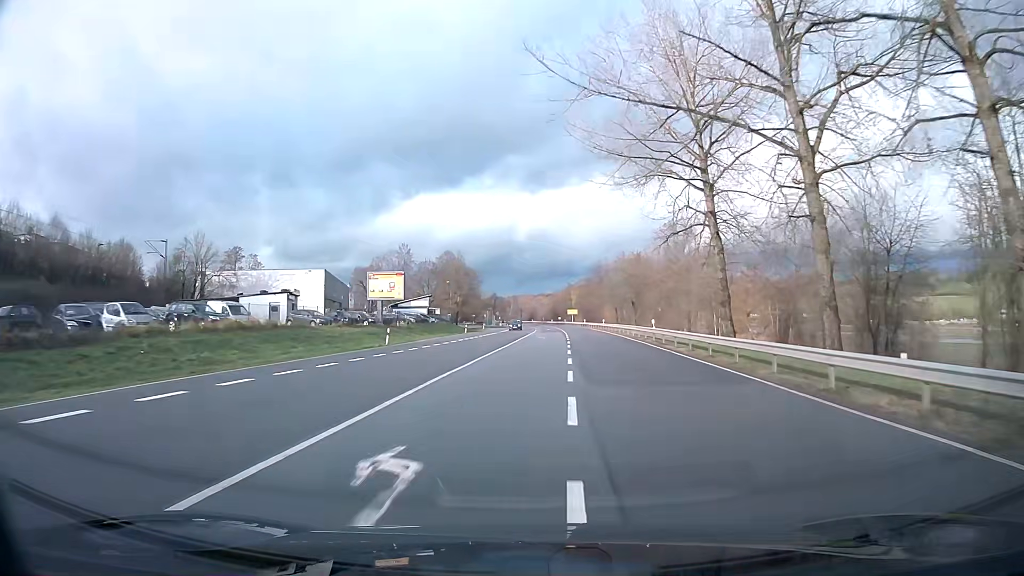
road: primary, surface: asphalt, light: Day
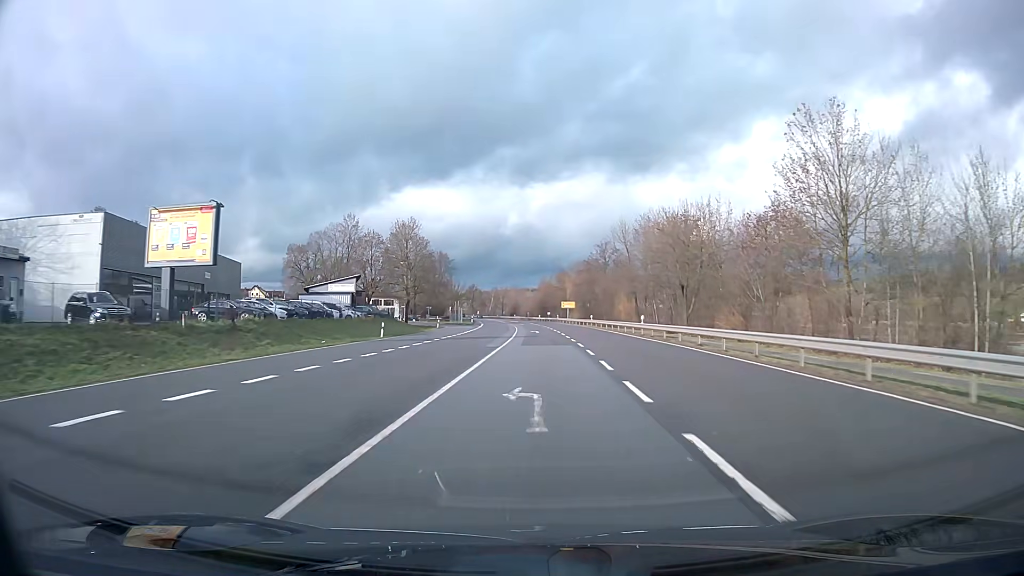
(+0.5, +40.1) m; +1°
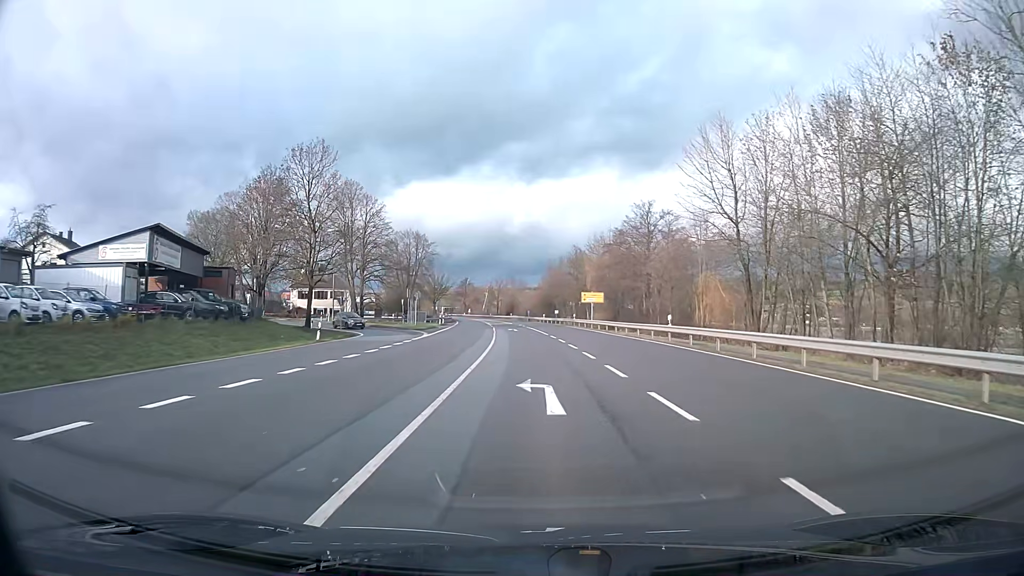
(-0.1, +43.5) m; 0°
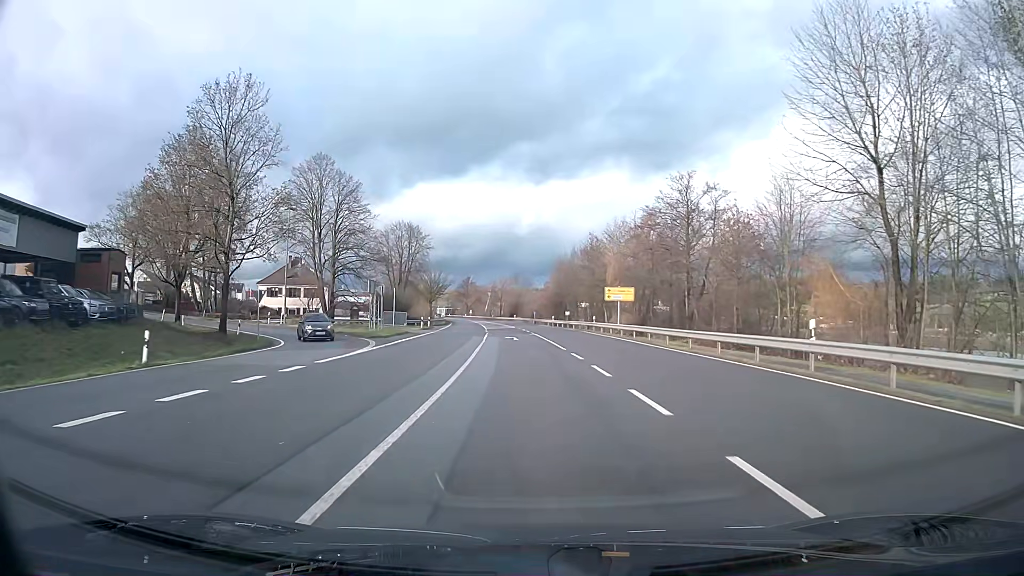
(-0.1, +16.8) m; -1°
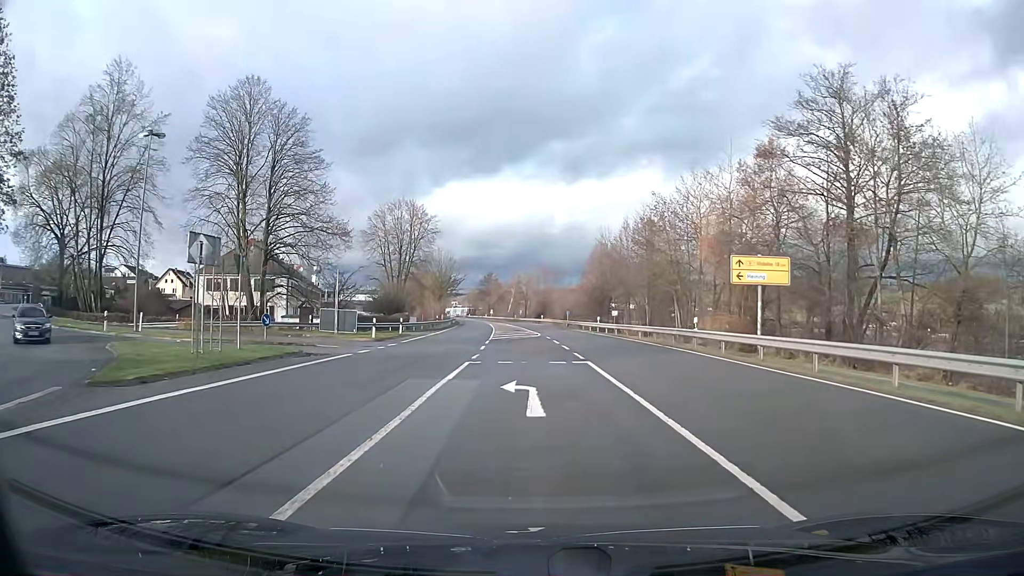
(-0.6, +27.5) m; -2°
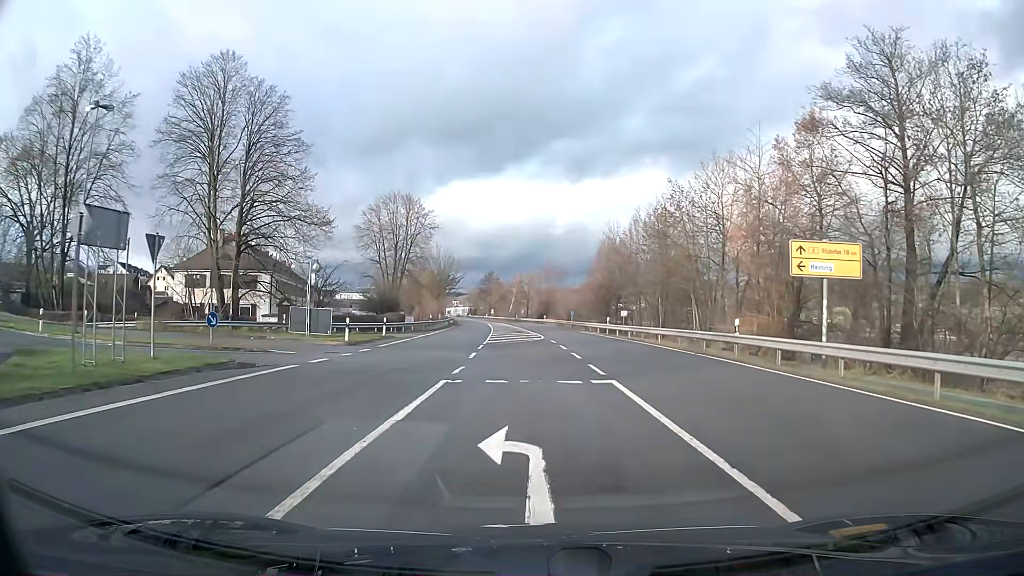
(0.0, +5.5) m; 0°
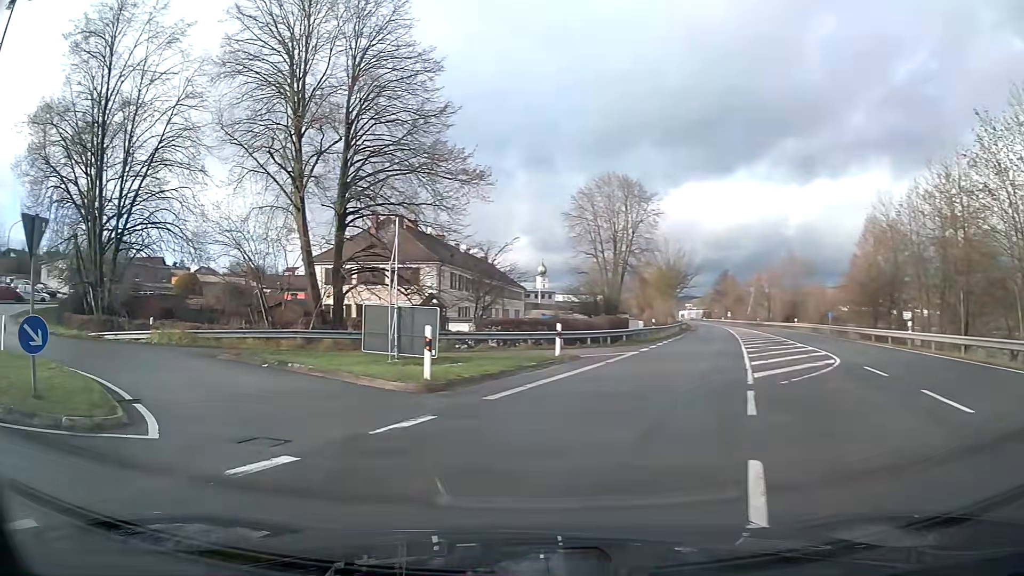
(-2.1, +17.3) m; -25°
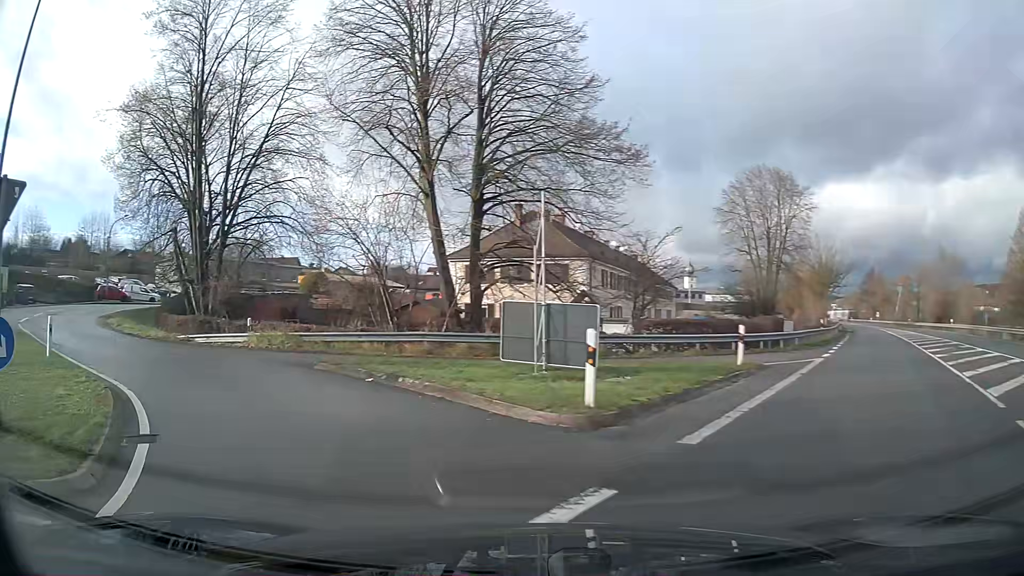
(-0.4, +4.0) m; -13°
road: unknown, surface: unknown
(-3, +10) (-9, +17) (-16, +24) (-22, +32) (-25, +42) (-24, +52) (-20, +61) (-16, +70) (-12, +79) (-8, +89) m
